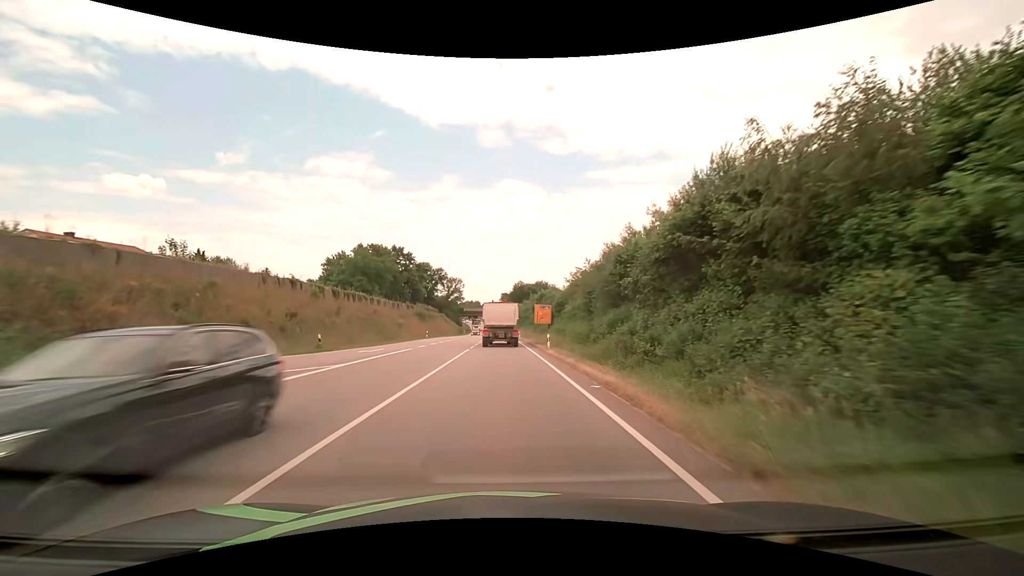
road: primary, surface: asphalt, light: Day
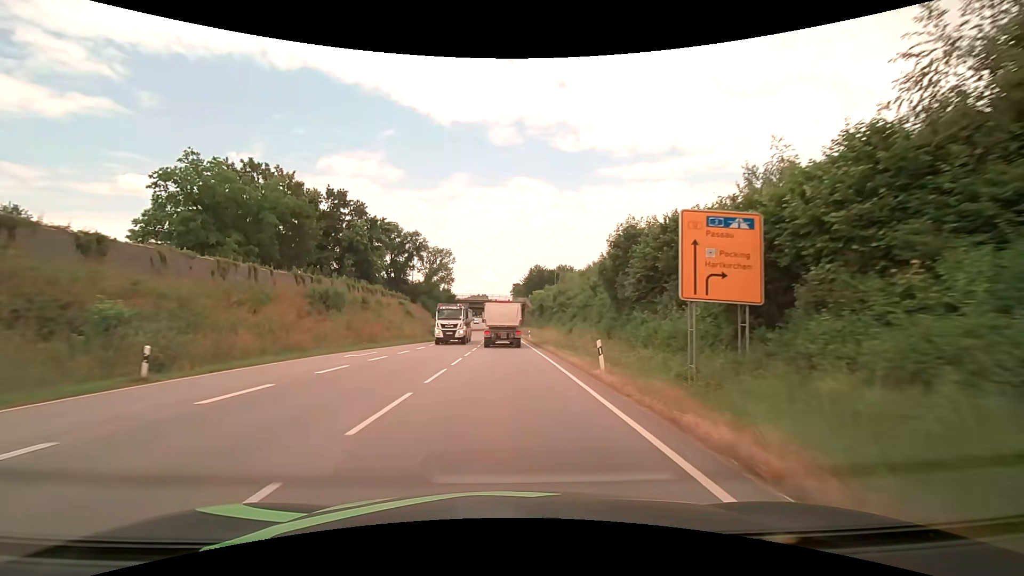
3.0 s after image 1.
(-0.7, +56.7) m; -2°
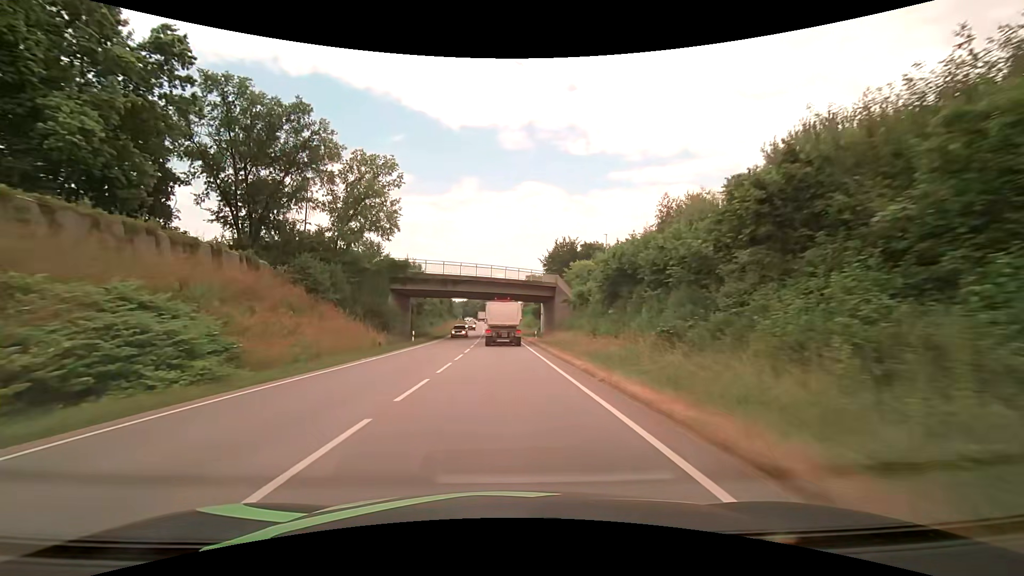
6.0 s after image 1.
(-0.3, +56.5) m; -1°
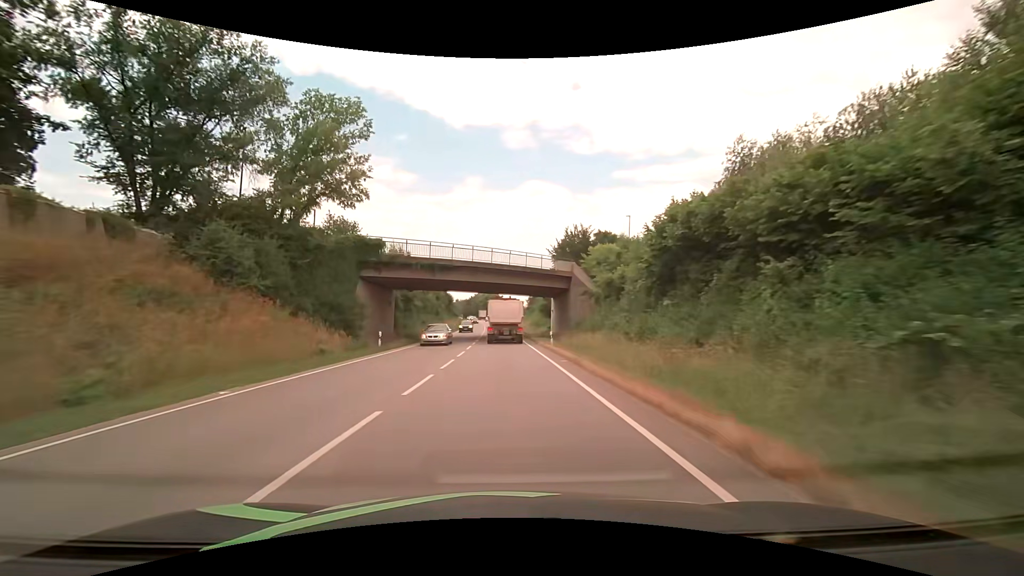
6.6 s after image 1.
(0.0, +11.3) m; 0°
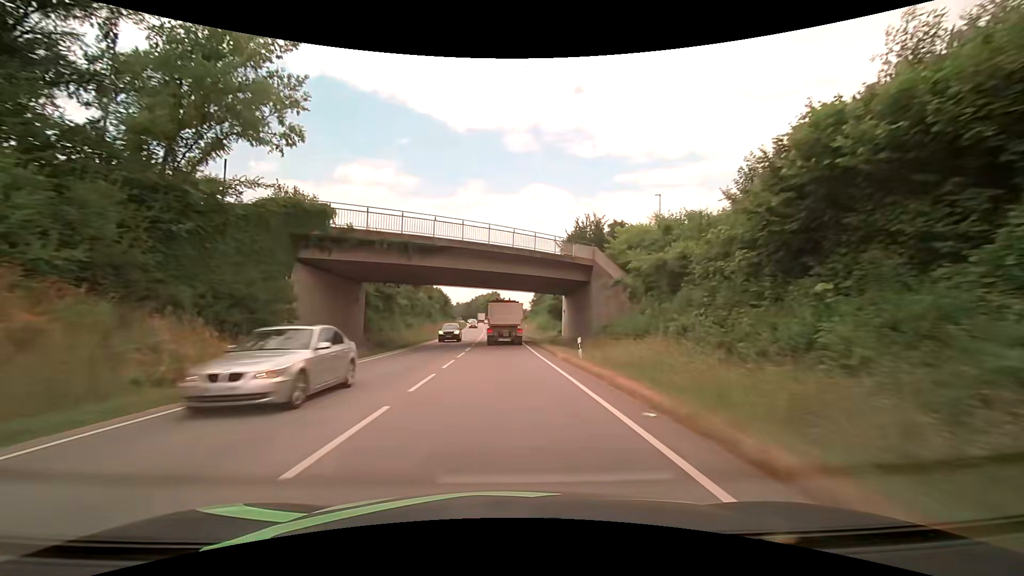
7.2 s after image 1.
(0.0, +11.3) m; 0°
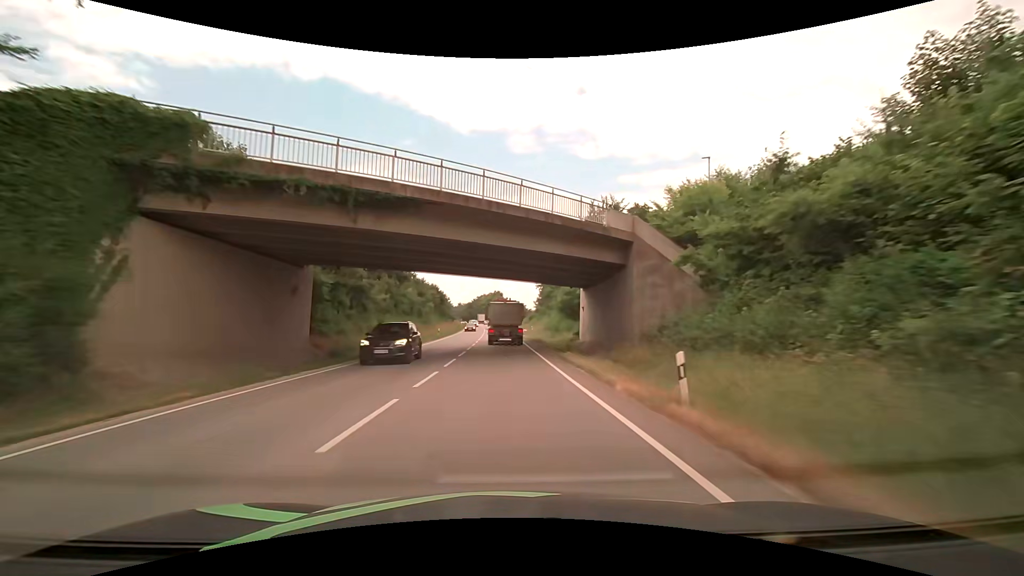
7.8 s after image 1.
(0.0, +11.3) m; 0°
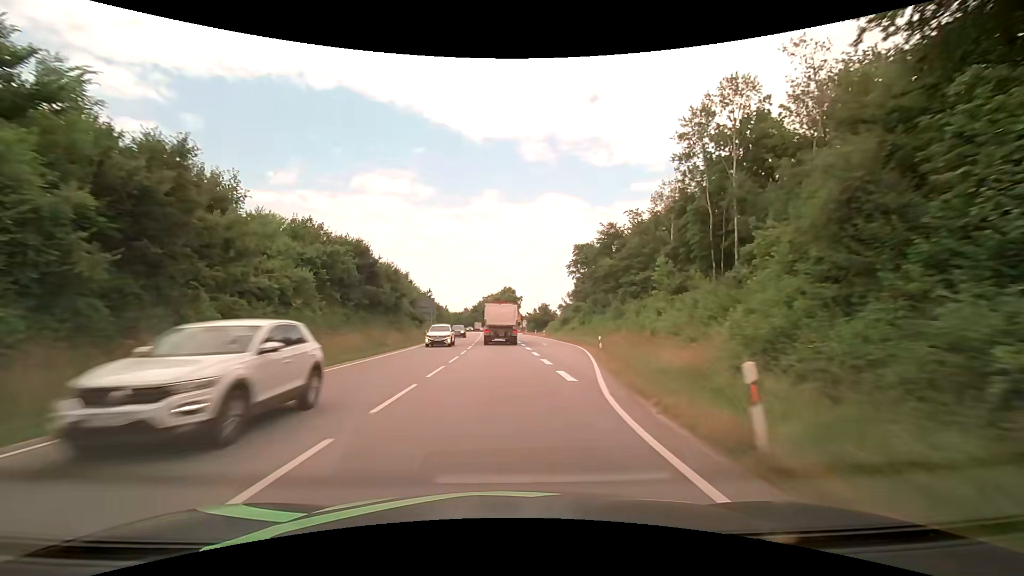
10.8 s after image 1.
(-1.0, +57.2) m; -2°
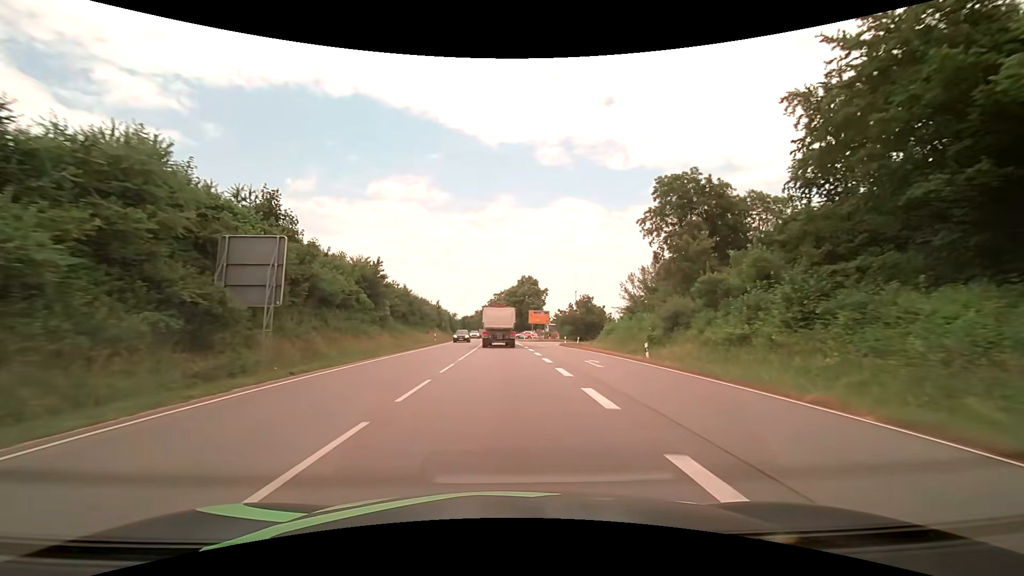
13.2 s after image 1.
(-0.7, +46.5) m; -2°
(0, +10) (0, +20) (0, +30) (0, +40) (0, +50) (-1, +60) (-1, +70) (-1, +80) (-1, +90) (-2, +100) m
